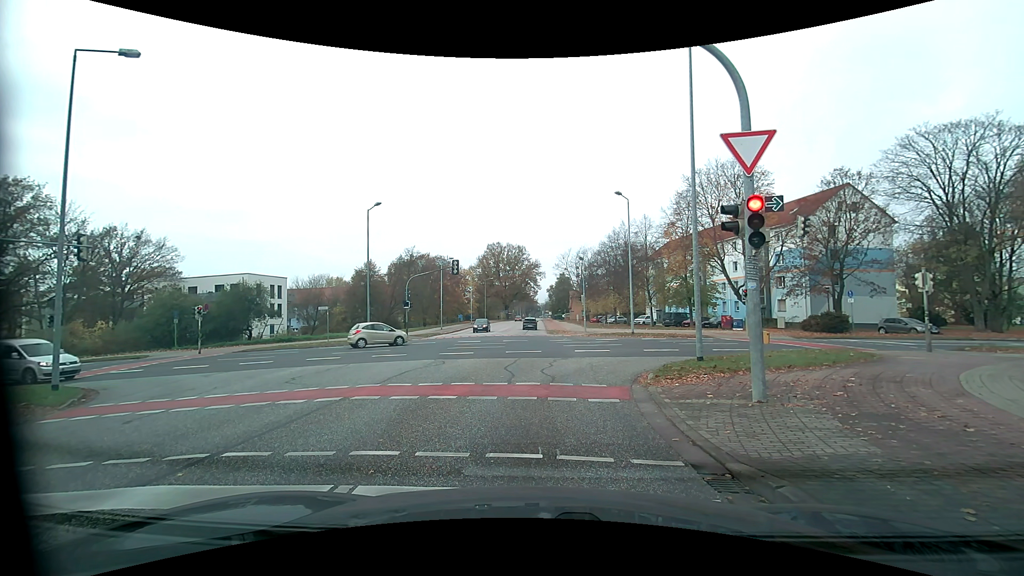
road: tertiary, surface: asphalt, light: Day
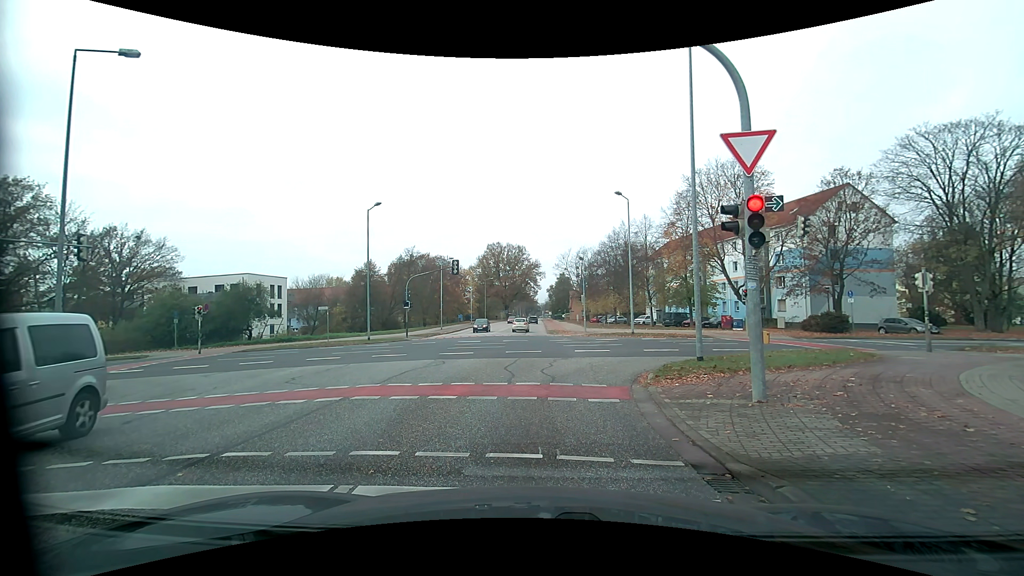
(0.0, 0.0) m; 0°
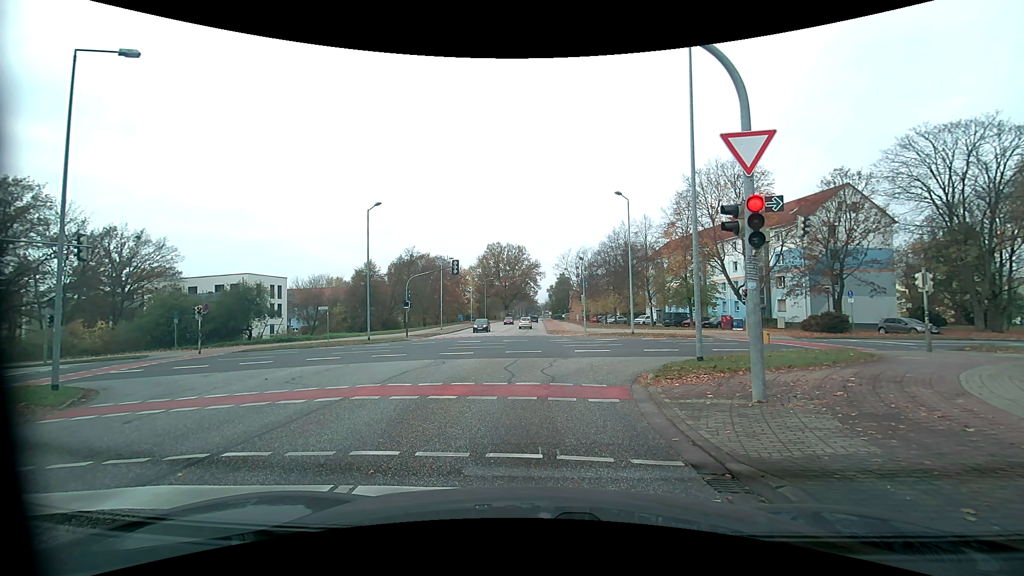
(0.0, 0.0) m; 0°
(0, +10) (0, +20) (0, +30) (0, +40) (0, +50) (0, +60) (0, +70) (0, +80) (+1, +90) (+1, +100) m
